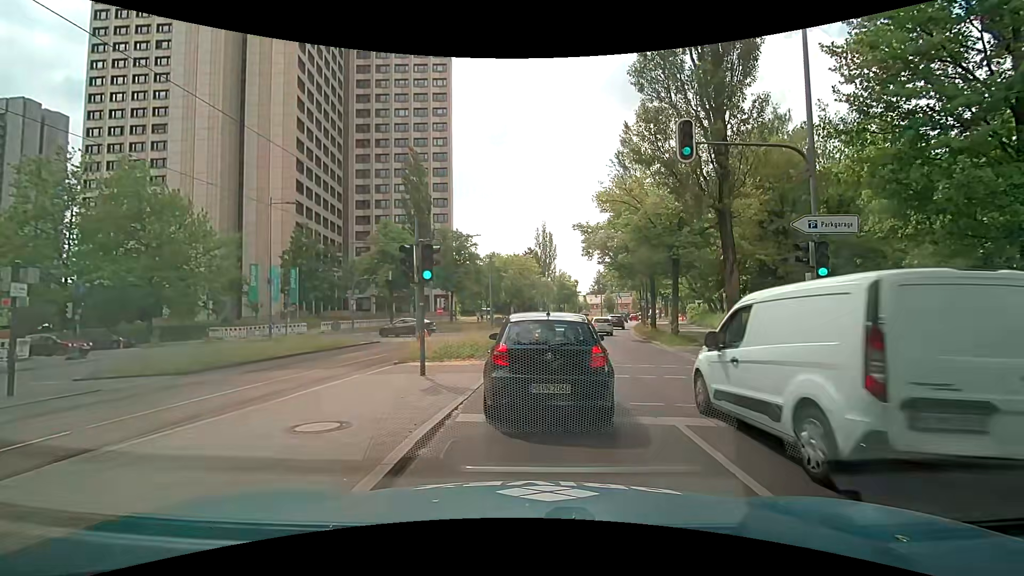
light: Day
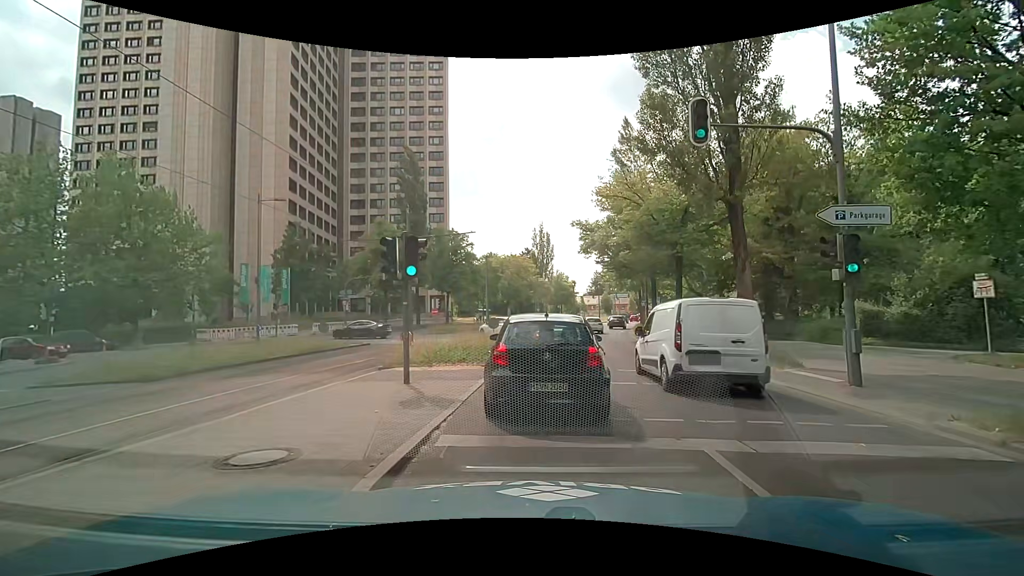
(0.0, +1.2) m; 0°
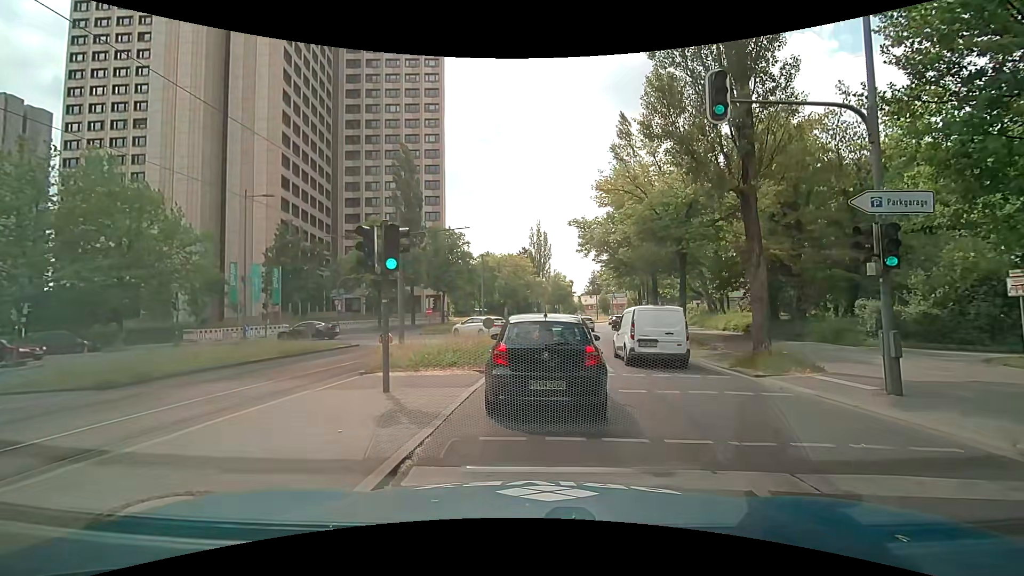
(0.0, +1.2) m; +1°
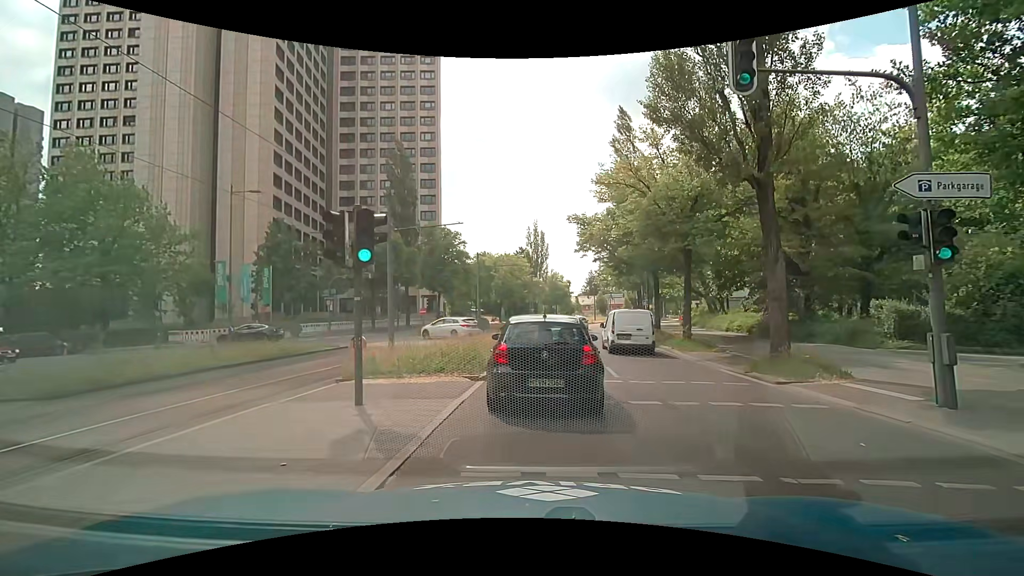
(0.0, +1.3) m; 0°
